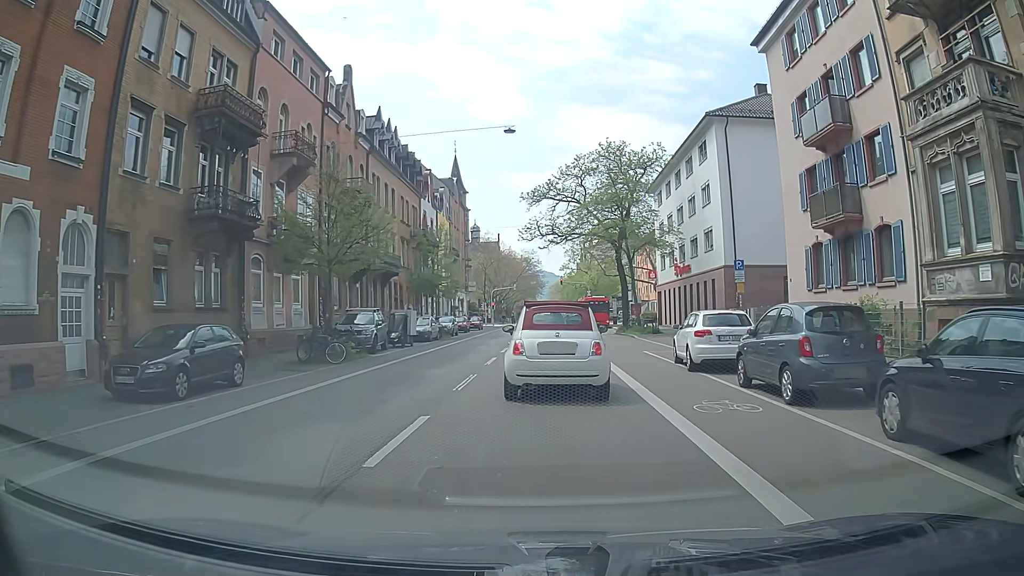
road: secondary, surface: asphalt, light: Day
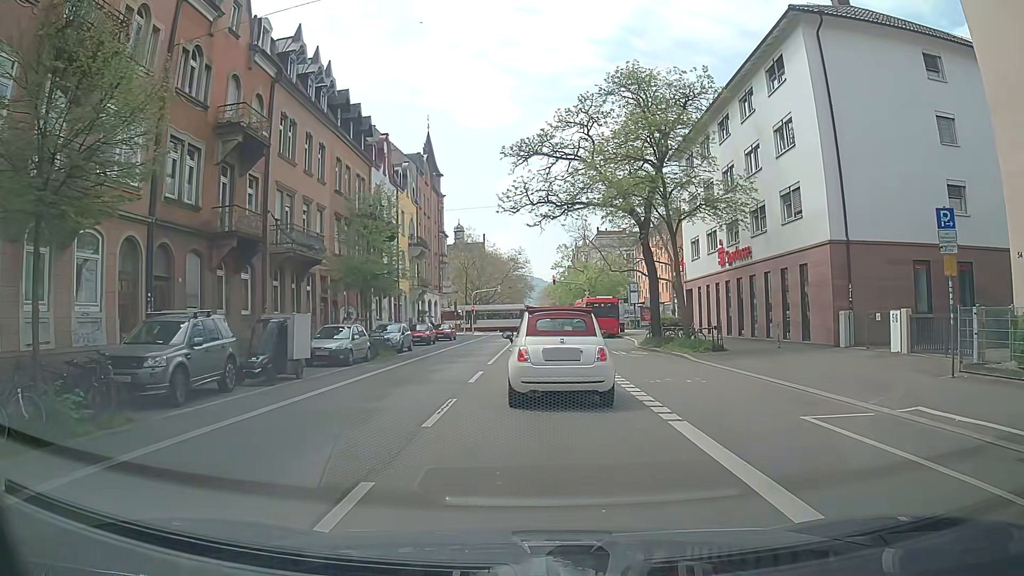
(+0.2, +15.1) m; +1°
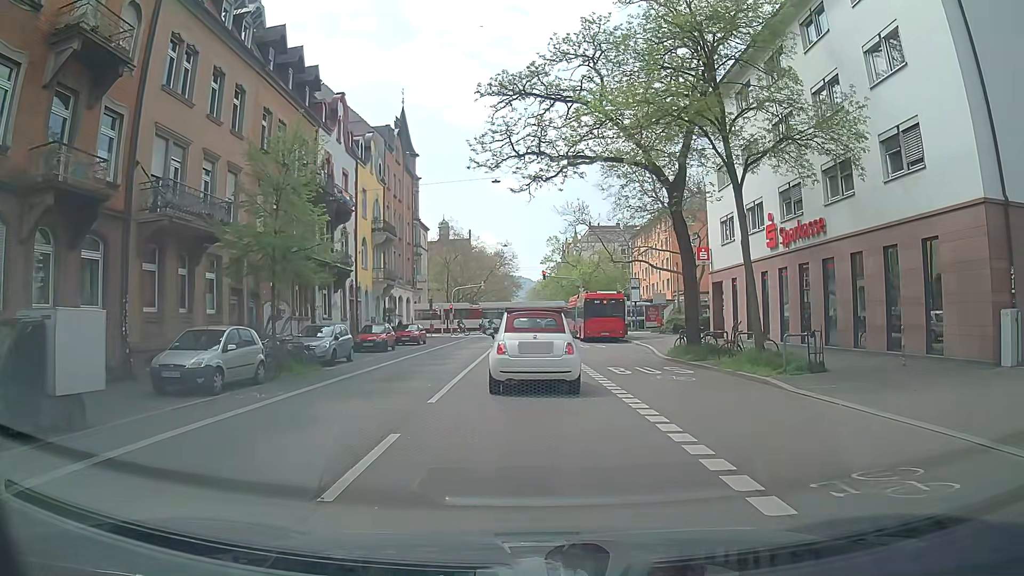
(+0.1, +9.6) m; +2°
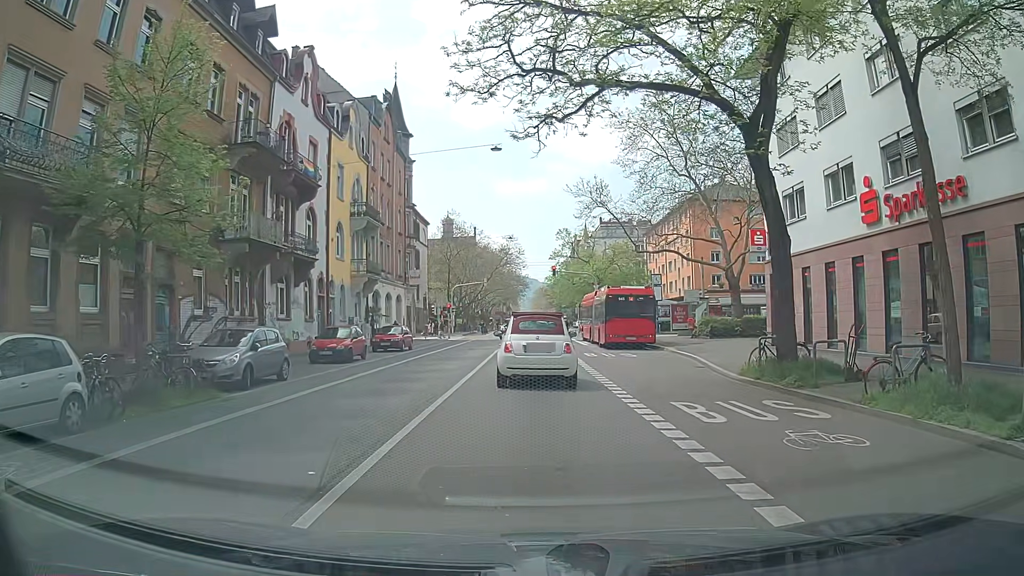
(-0.1, +7.9) m; -2°
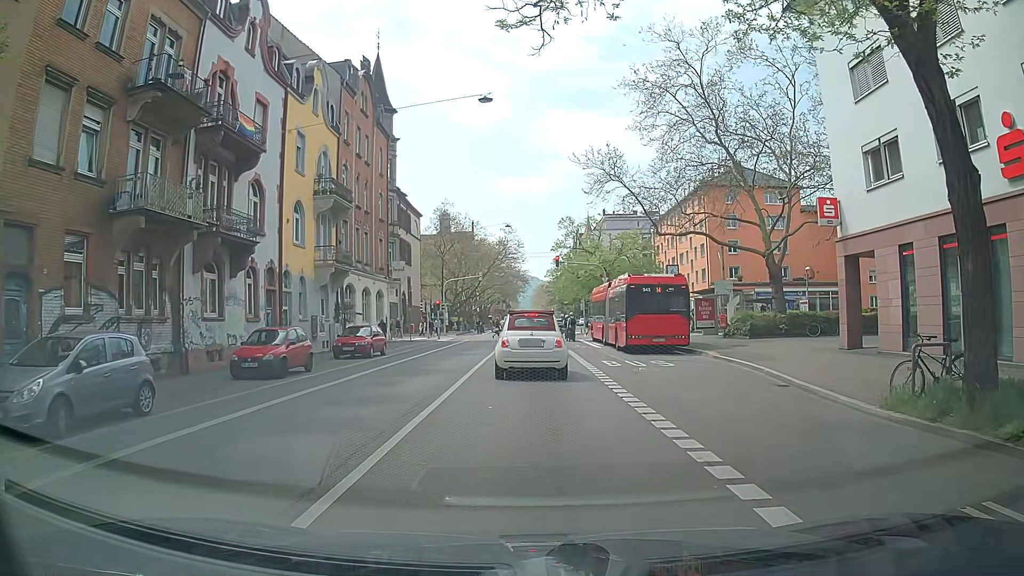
(+0.2, +7.2) m; 0°
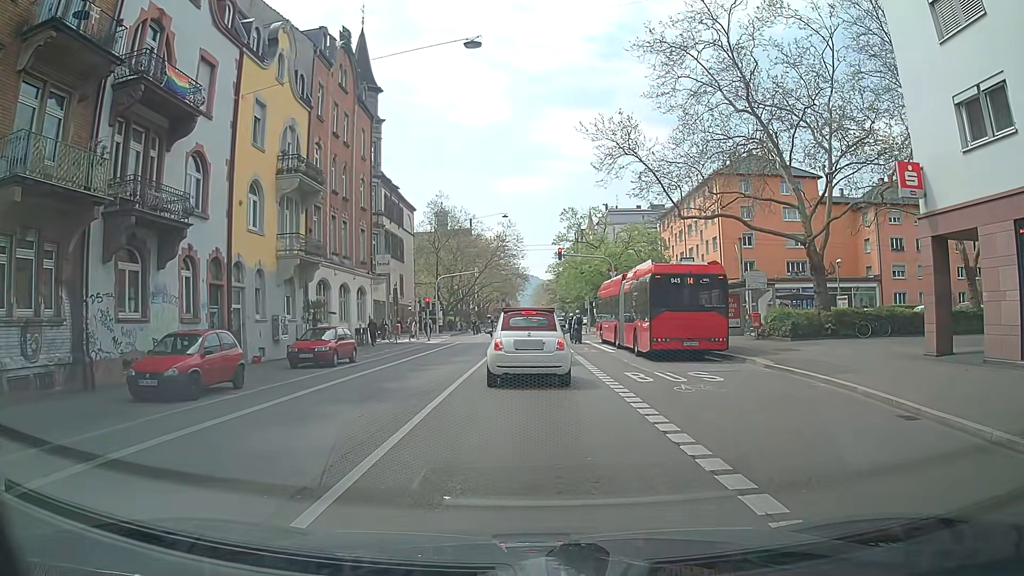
(+0.1, +5.4) m; -1°
